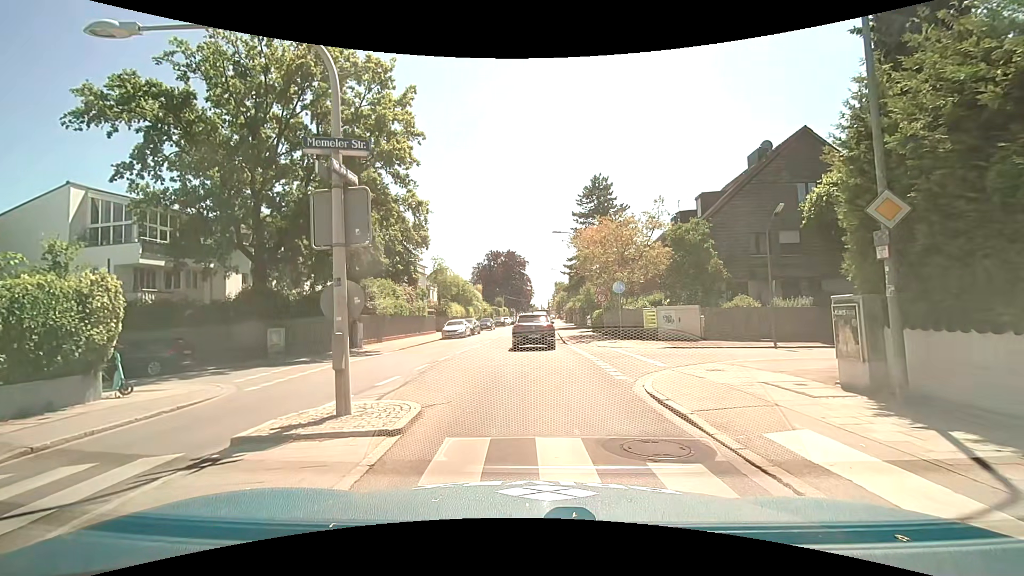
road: secondary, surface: asphalt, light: Day
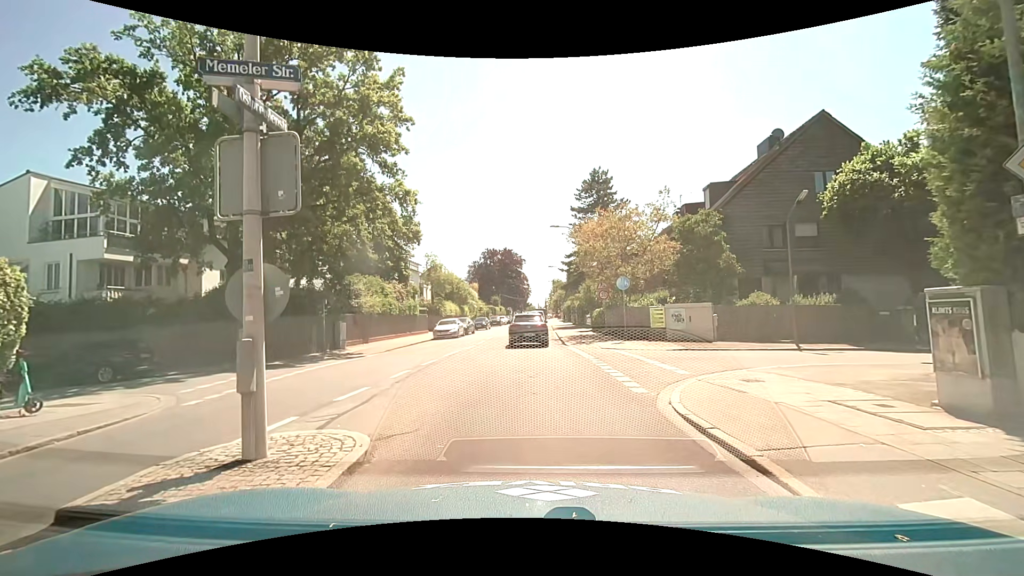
(+0.1, +2.1) m; 0°
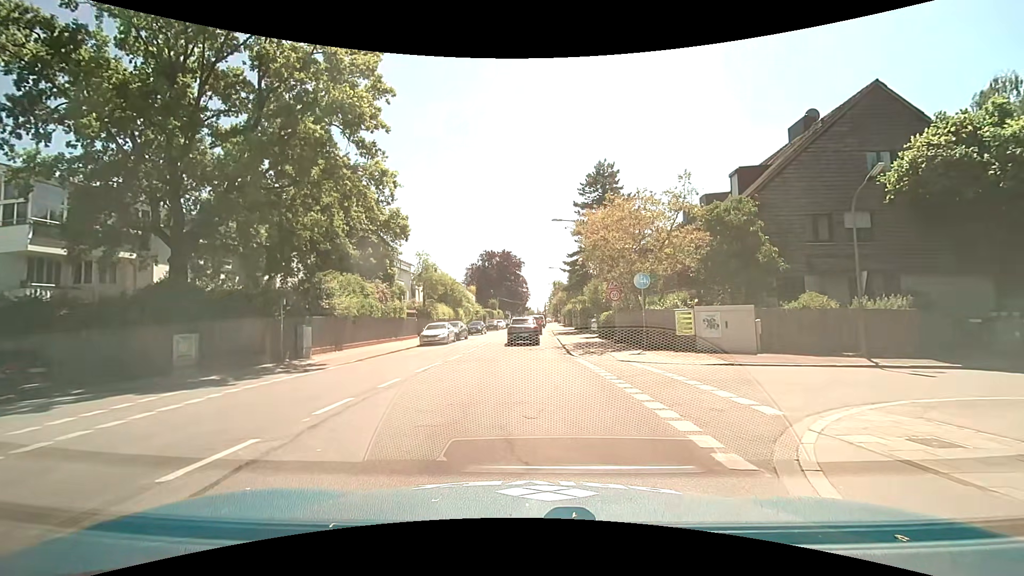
(+0.2, +4.2) m; +2°
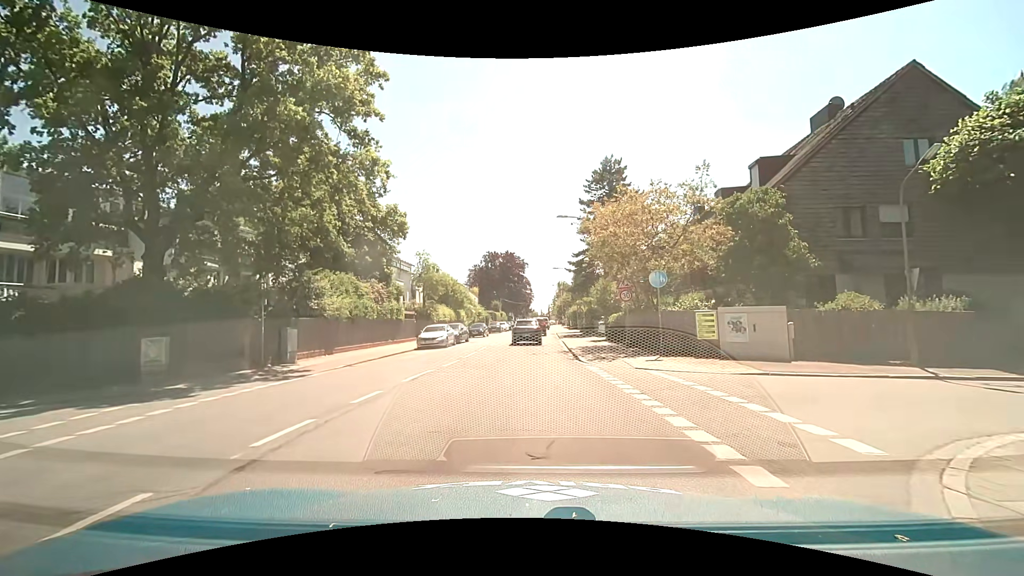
(0.0, +1.9) m; 0°
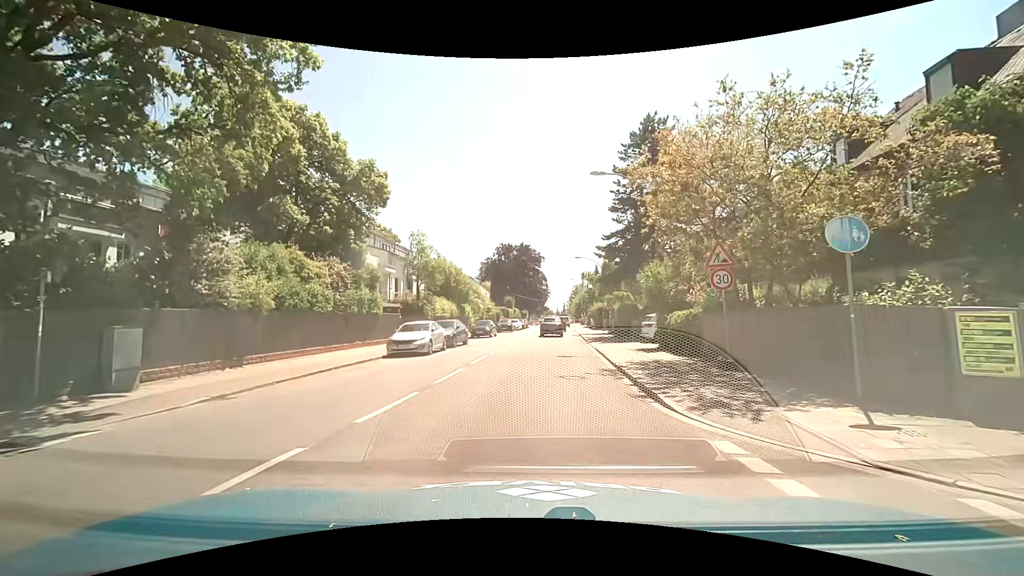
(0.0, +9.6) m; -1°
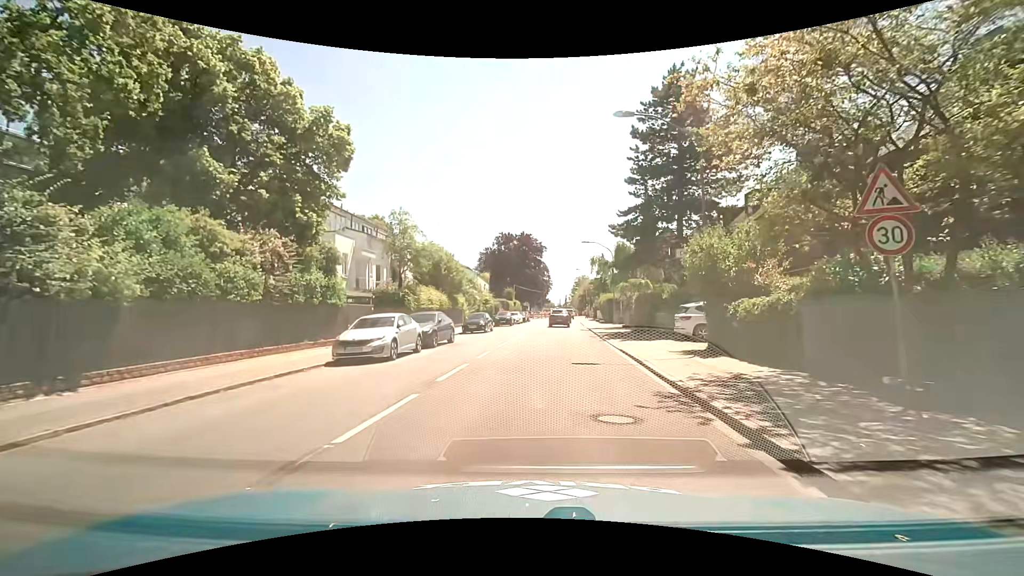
(0.0, +6.1) m; 0°
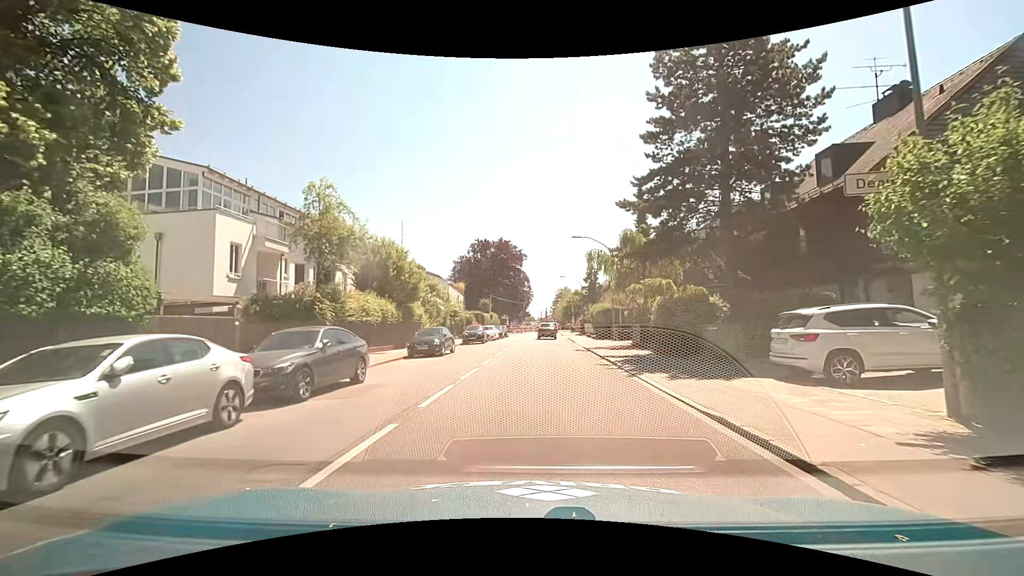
(+0.2, +10.5) m; +2°
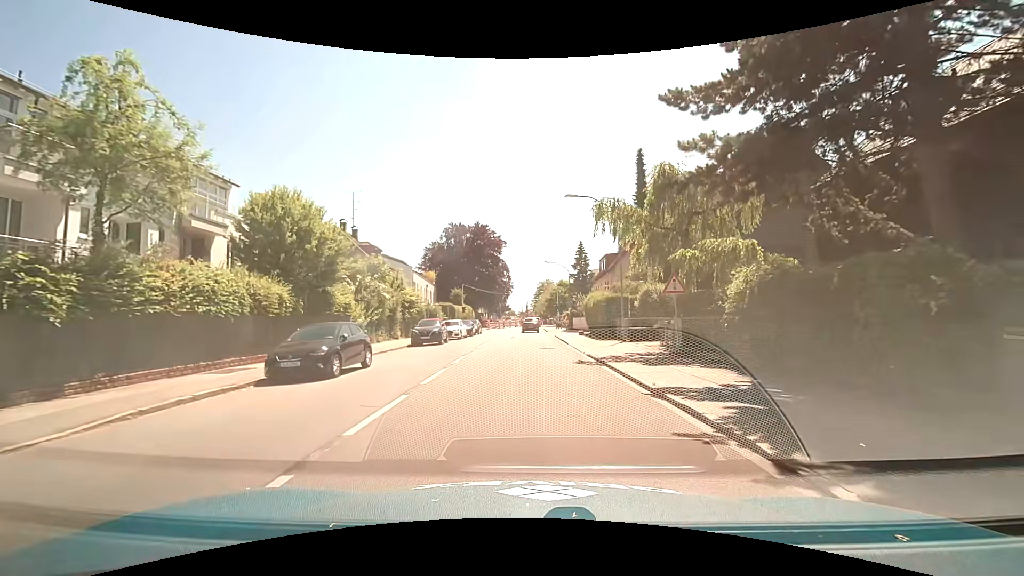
(+0.2, +11.3) m; +2°
